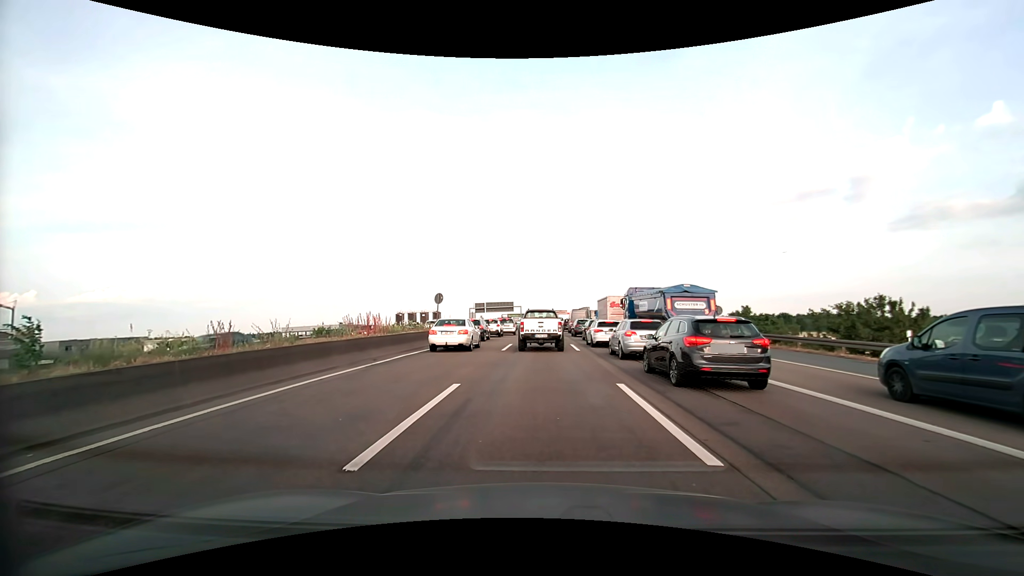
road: motorway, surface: asphalt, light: Day
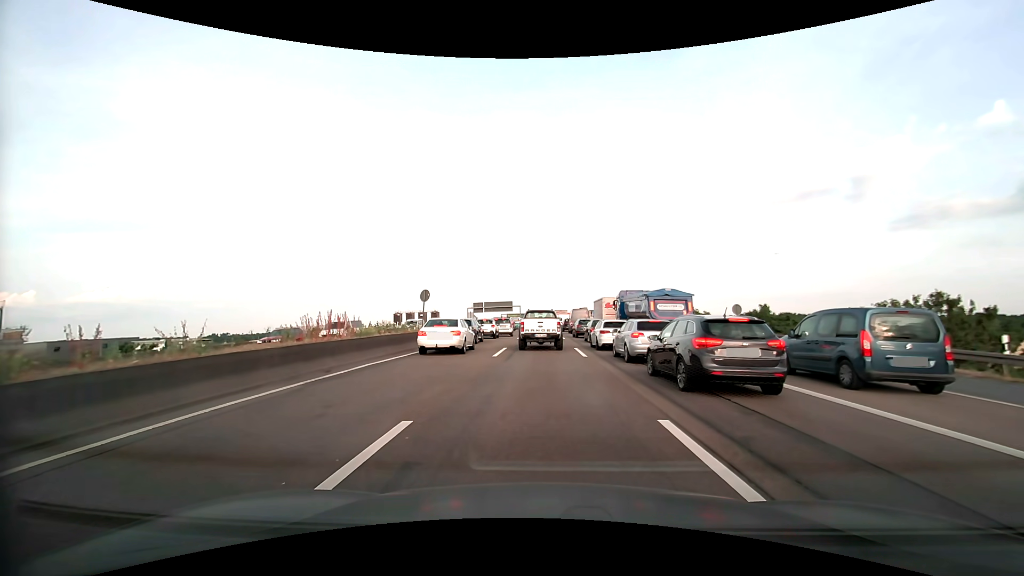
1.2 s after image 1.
(0.0, +3.8) m; 0°
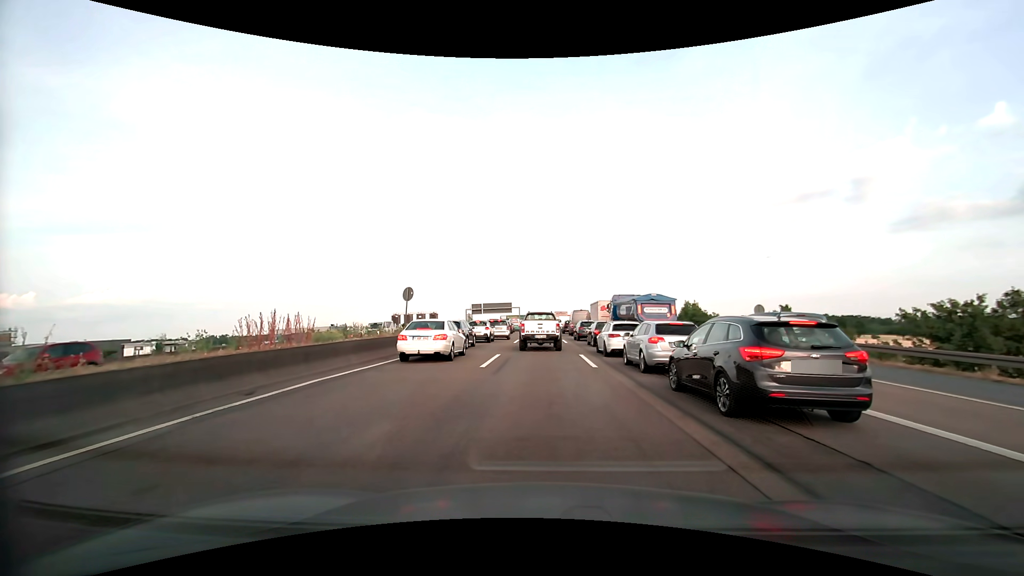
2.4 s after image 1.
(0.0, +3.7) m; 0°
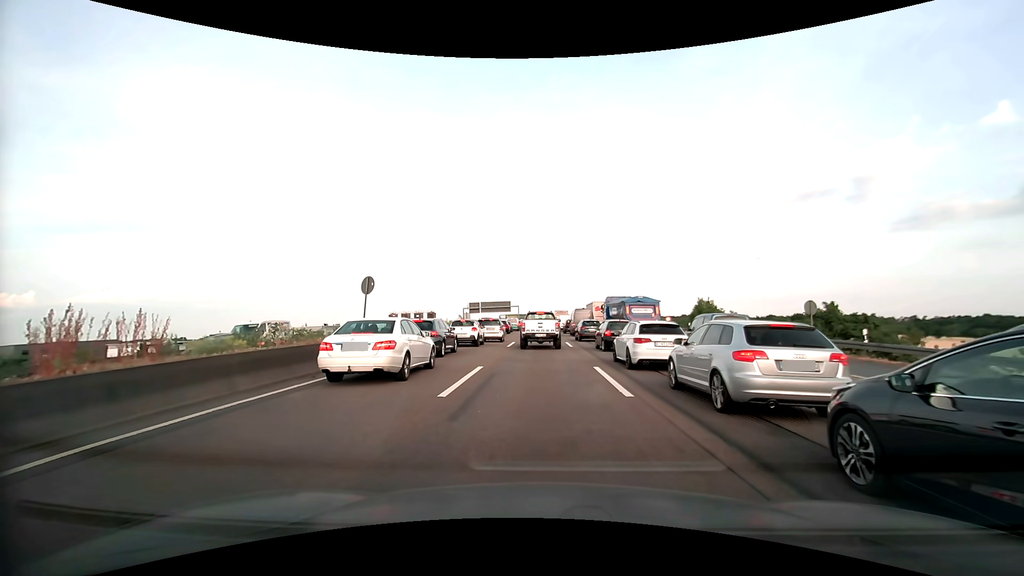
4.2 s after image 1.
(0.0, +6.1) m; +1°
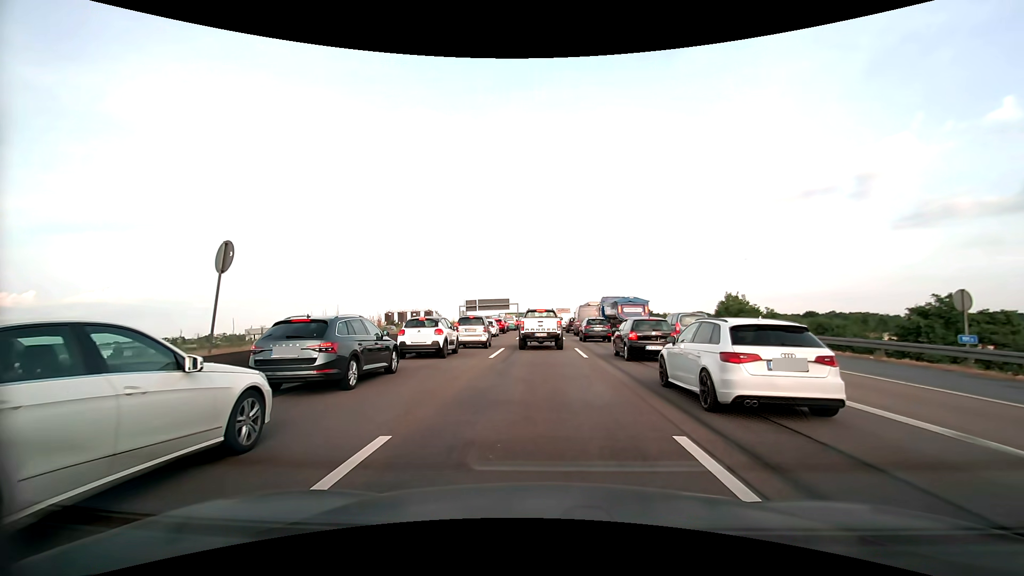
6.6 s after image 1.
(0.0, +9.2) m; 0°
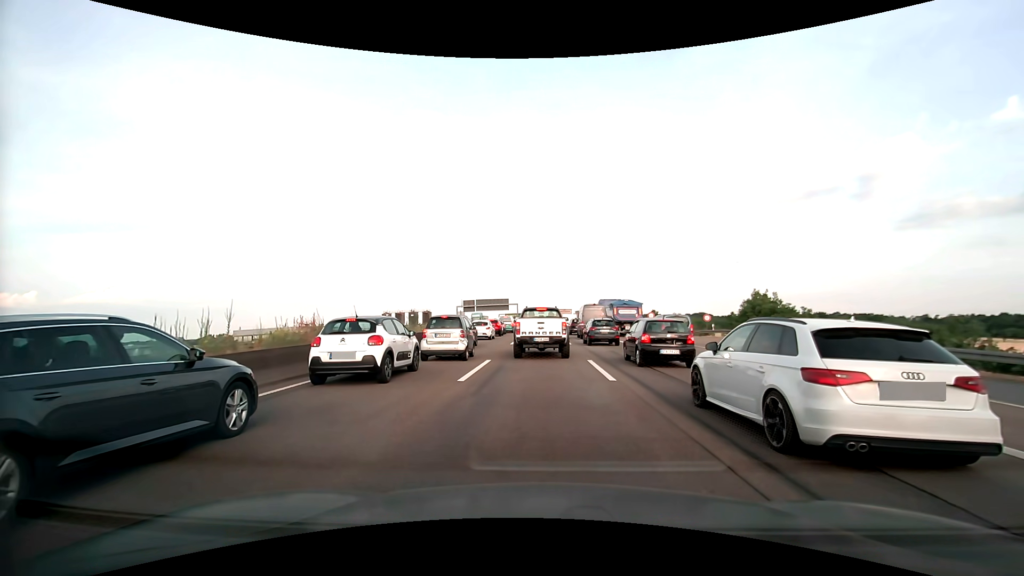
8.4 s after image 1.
(0.0, +6.6) m; 0°
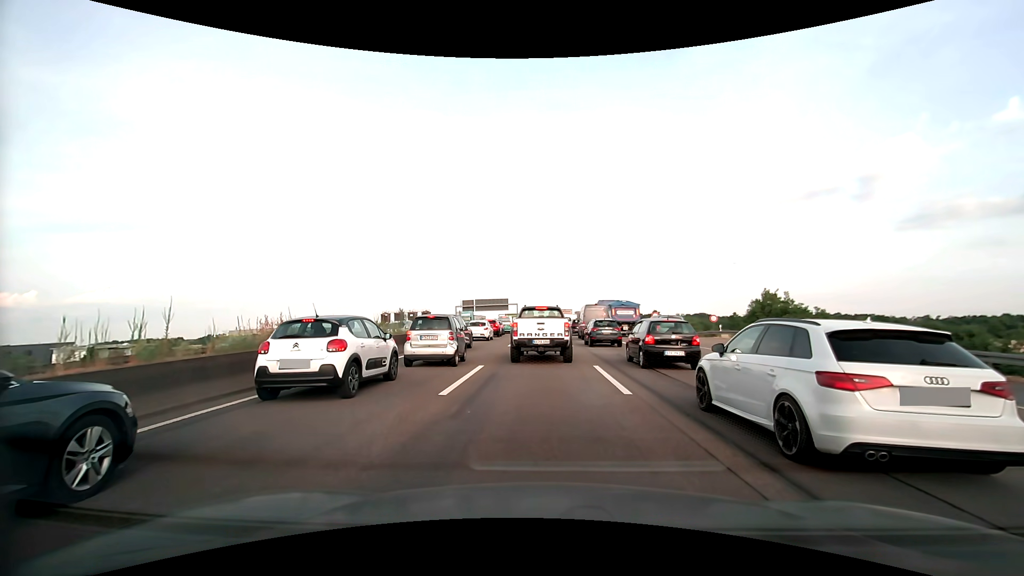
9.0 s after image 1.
(0.0, +2.0) m; 0°
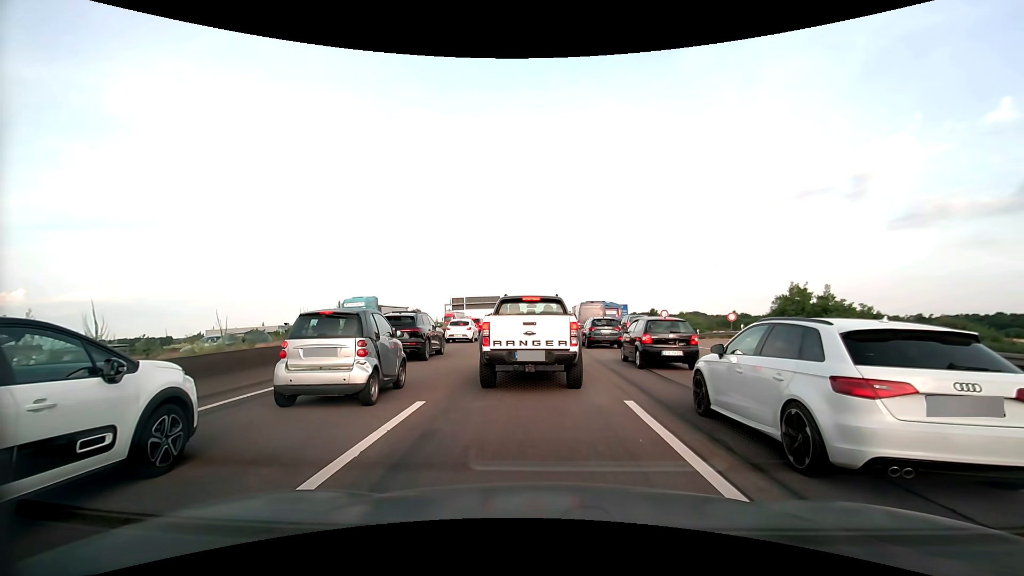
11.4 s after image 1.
(0.0, +6.7) m; +2°
(0, +10) (-1, +20) (-1, +30) (-1, +40) (-1, +50) (-1, +60) (-2, +70) (-2, +80) (-2, +90) (-3, +100) m
